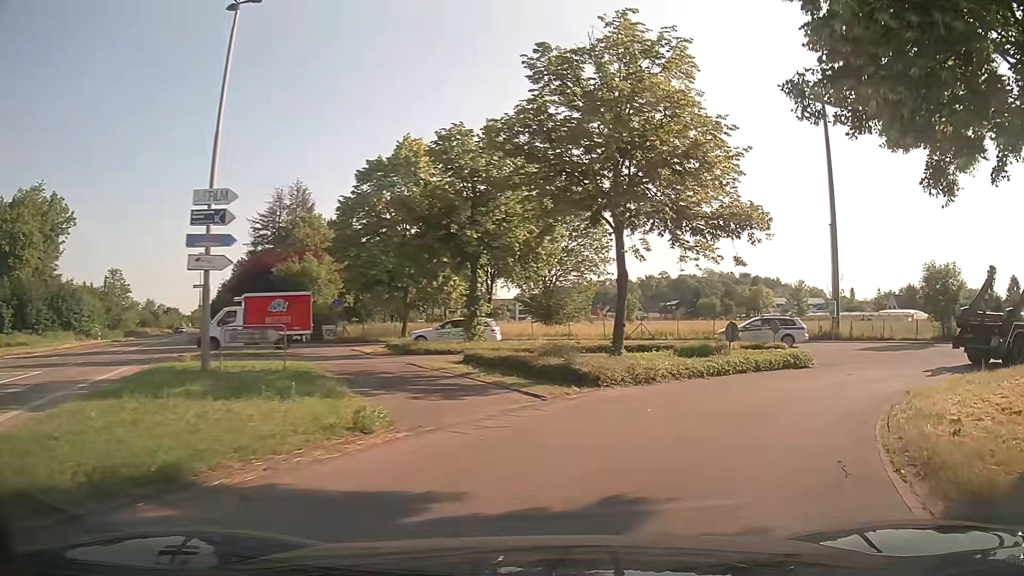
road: unclassified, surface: asphalt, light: Day
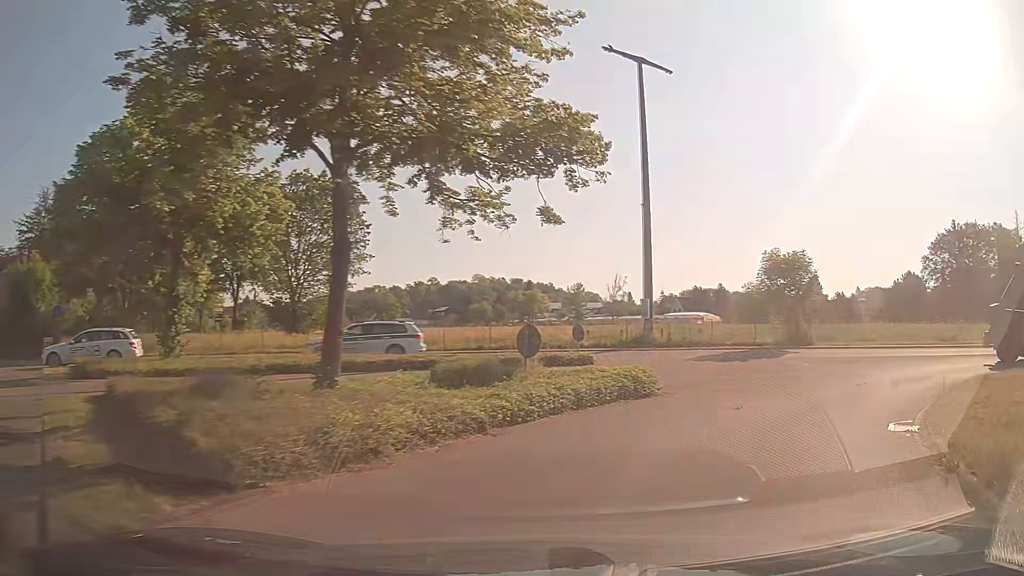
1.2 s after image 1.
(+1.3, +7.8) m; +21°
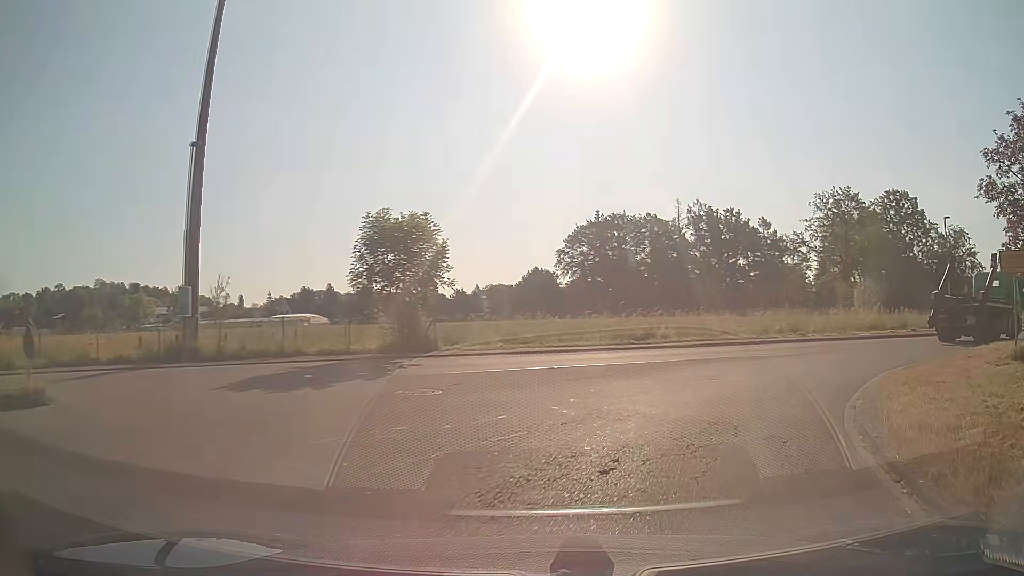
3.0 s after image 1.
(+2.7, +10.2) m; +32°
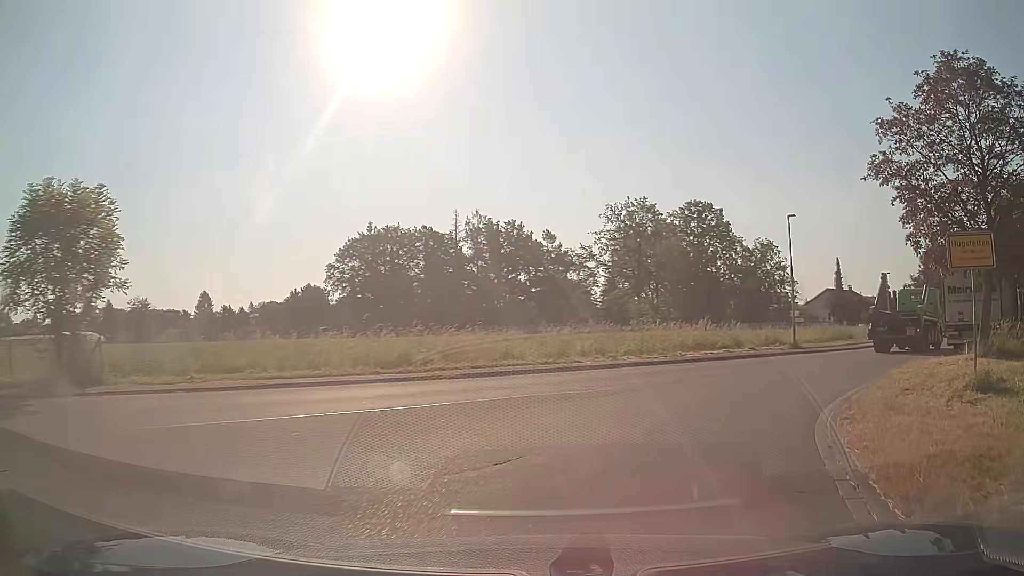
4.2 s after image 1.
(+1.2, +7.1) m; +19°
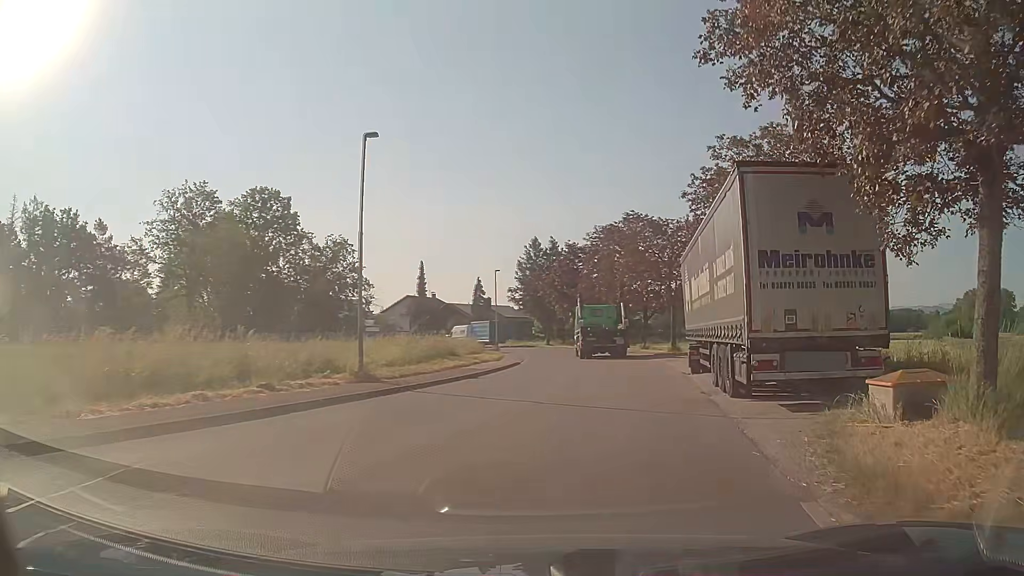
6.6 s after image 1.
(+4.9, +14.8) m; +36°
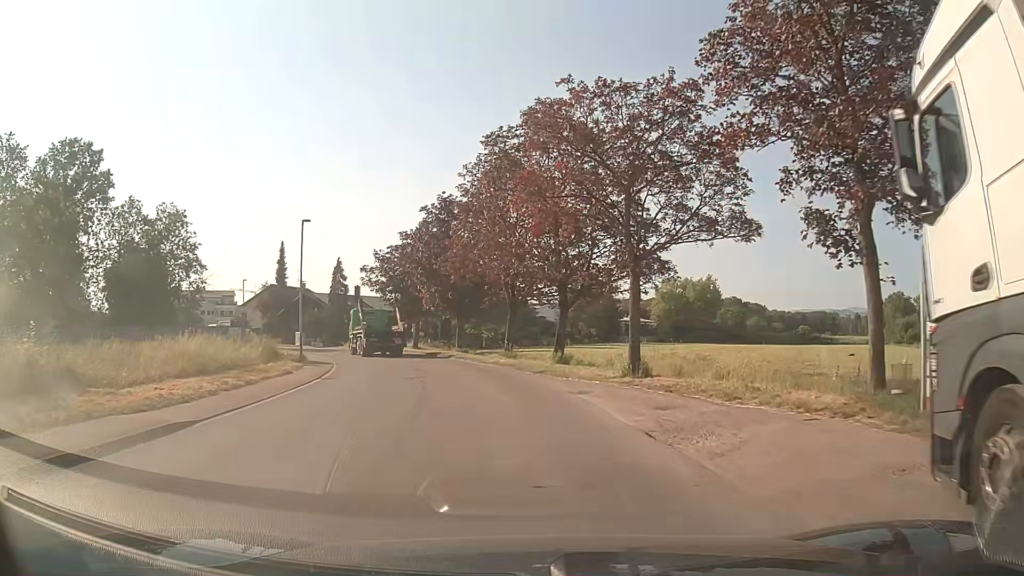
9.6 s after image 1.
(+2.6, +22.9) m; +7°
